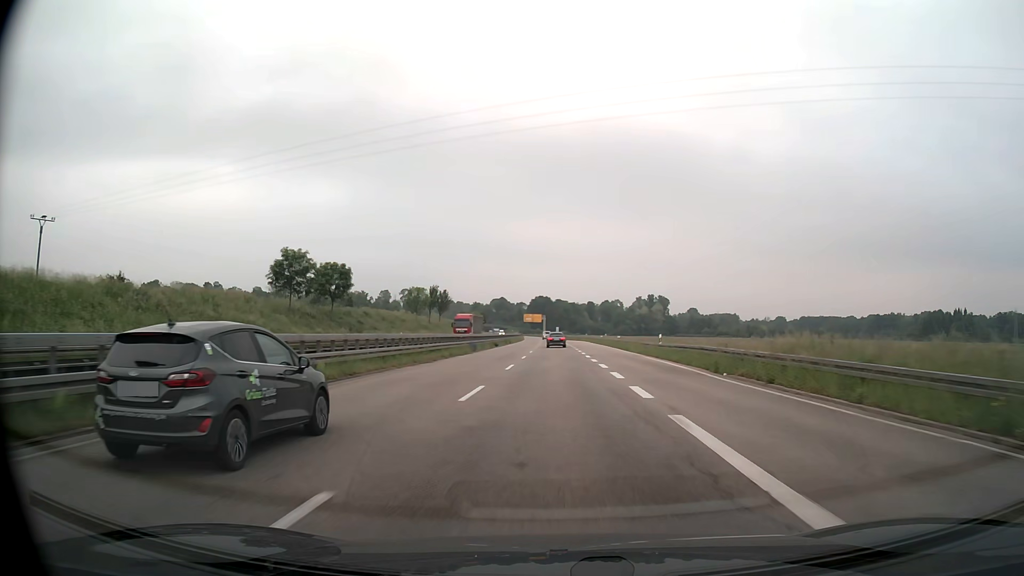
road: trunk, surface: asphalt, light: Day
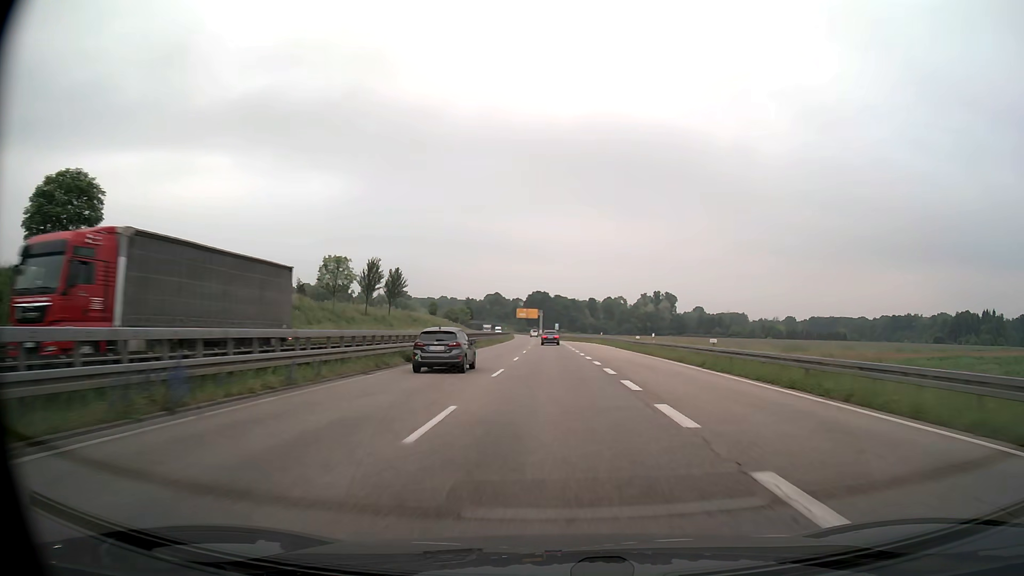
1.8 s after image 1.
(+0.1, +41.0) m; 0°
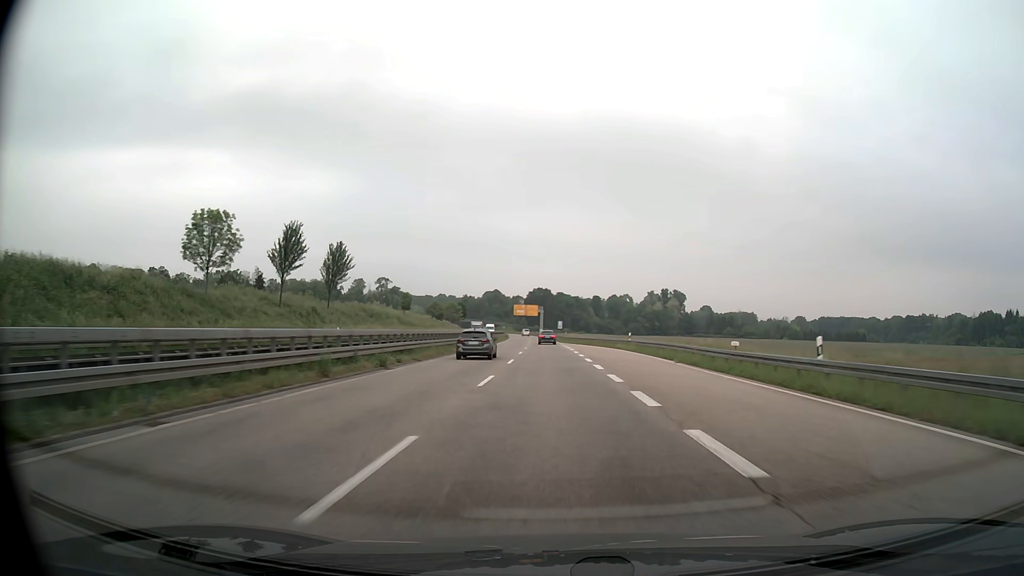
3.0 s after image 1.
(-0.1, +27.2) m; 0°
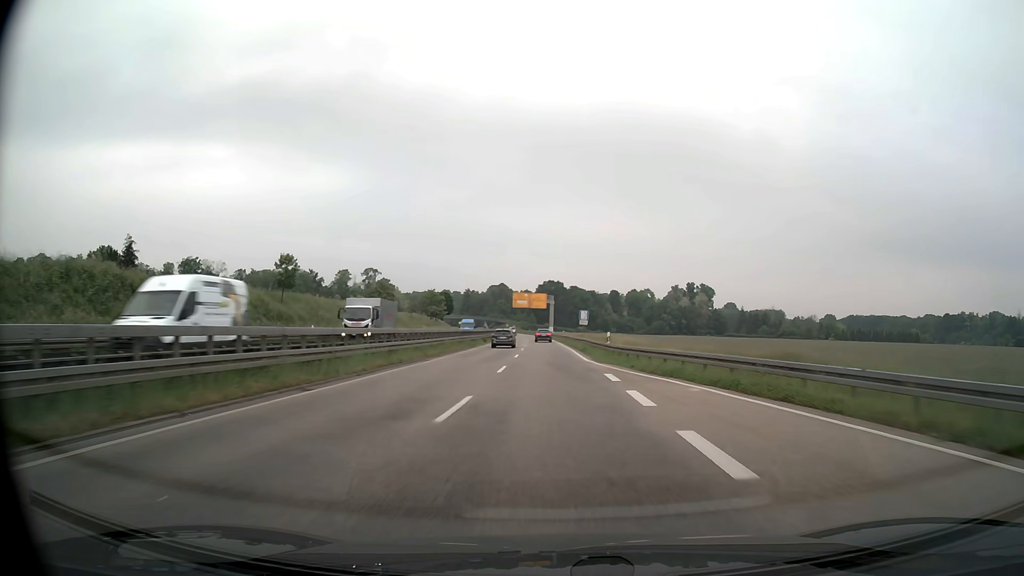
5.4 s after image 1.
(-0.4, +54.5) m; -1°
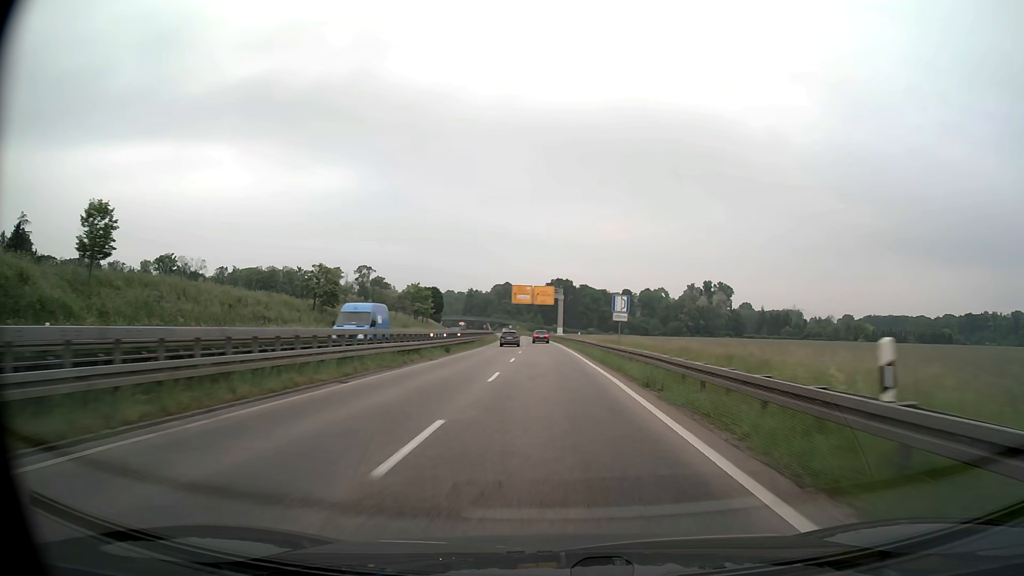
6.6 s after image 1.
(-0.2, +27.5) m; -1°
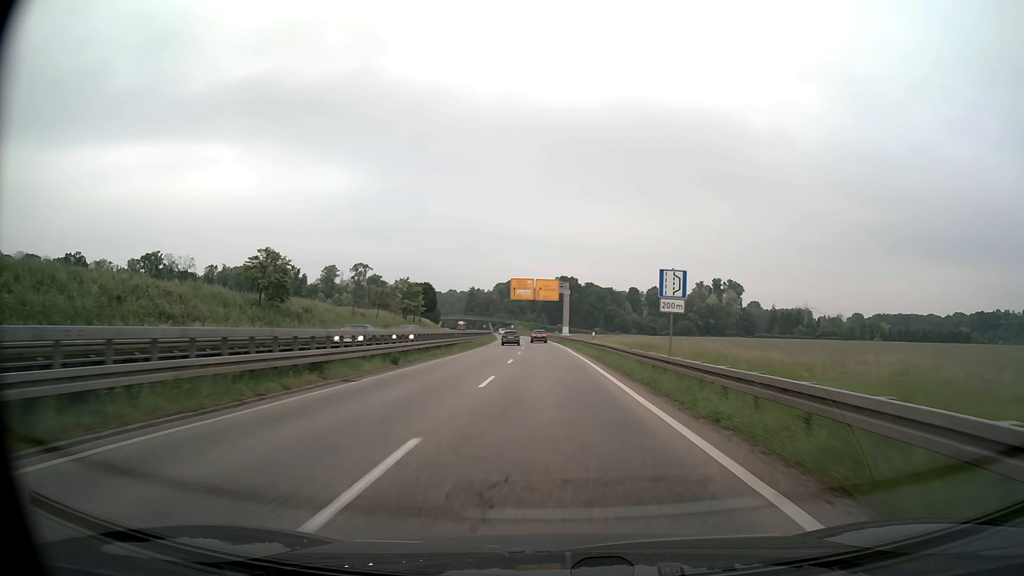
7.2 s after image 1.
(0.0, +13.7) m; 0°
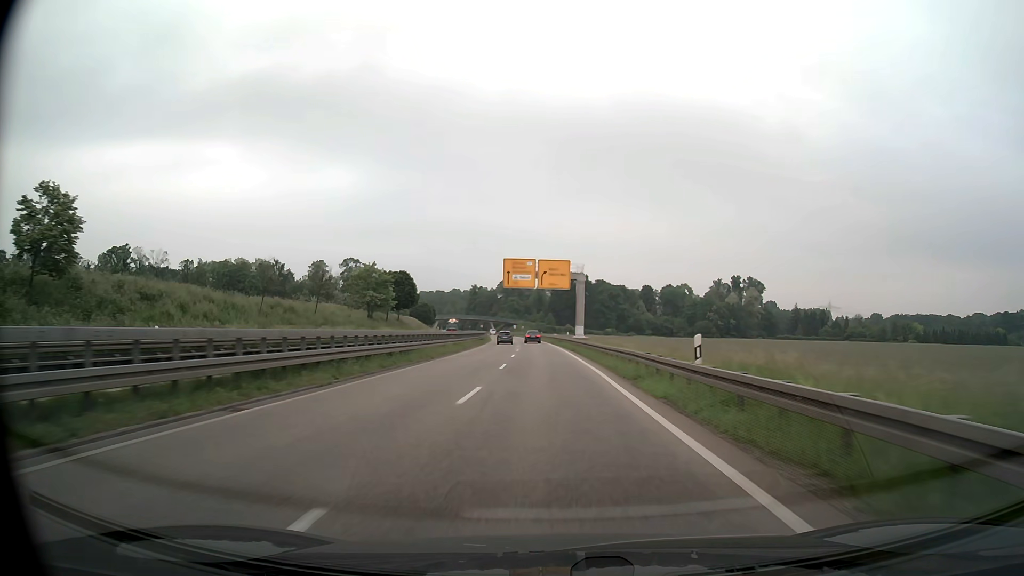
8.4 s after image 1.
(-0.2, +27.4) m; -1°
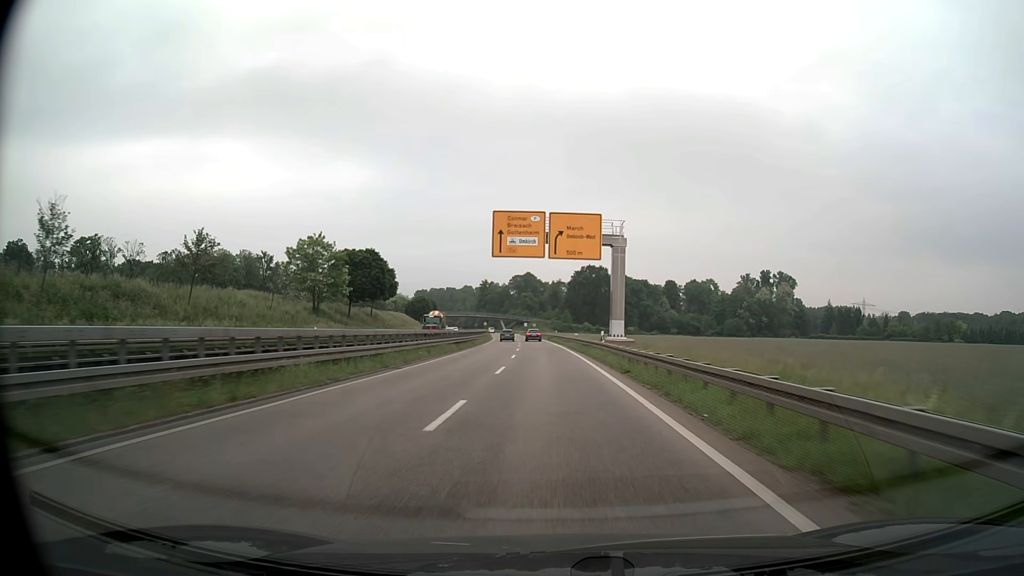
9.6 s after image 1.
(-0.3, +27.3) m; -1°
(0, +10) (0, +20) (0, +30) (-1, +40) (-1, +50) (-2, +60) (-2, +70) (-3, +80) (-3, +90) (-4, +100) m
